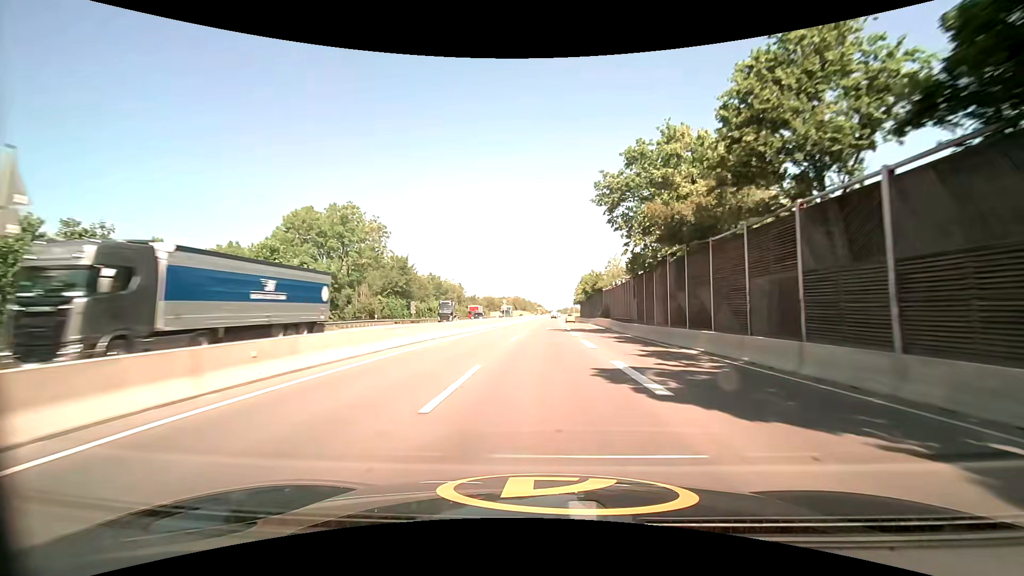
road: trunk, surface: asphalt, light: Day
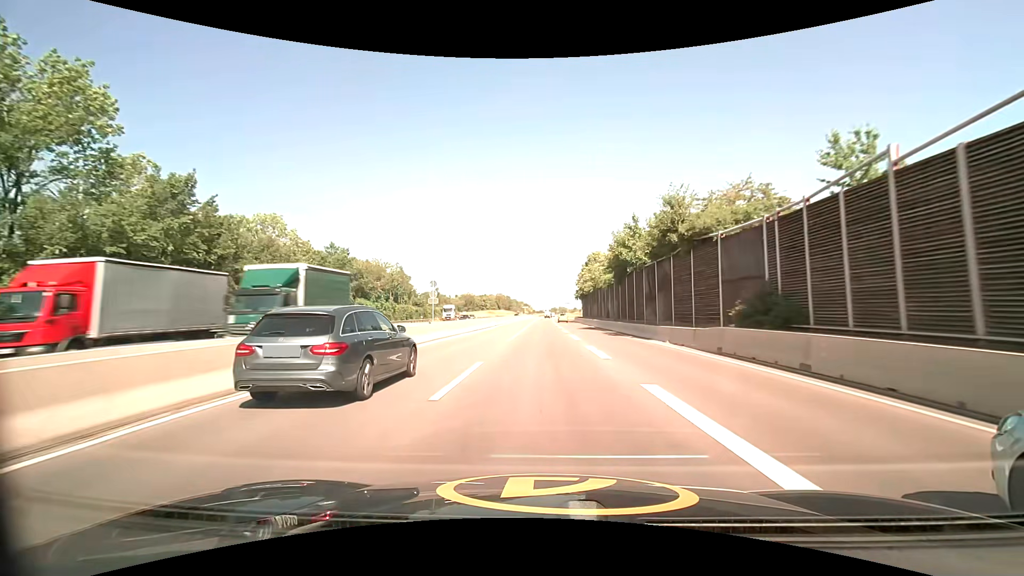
(+0.5, +53.0) m; +1°
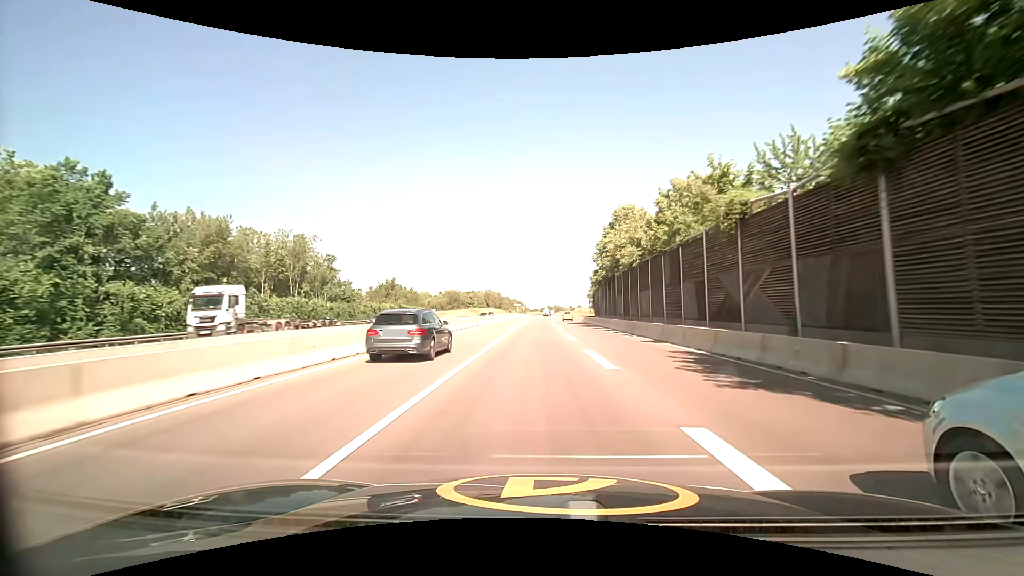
(+0.3, +39.8) m; +1°
(0, +10) (0, +20) (0, +30) (0, +40) (0, +50) (0, +60) (0, +70) (0, +80) (0, +90) (0, +100) m
